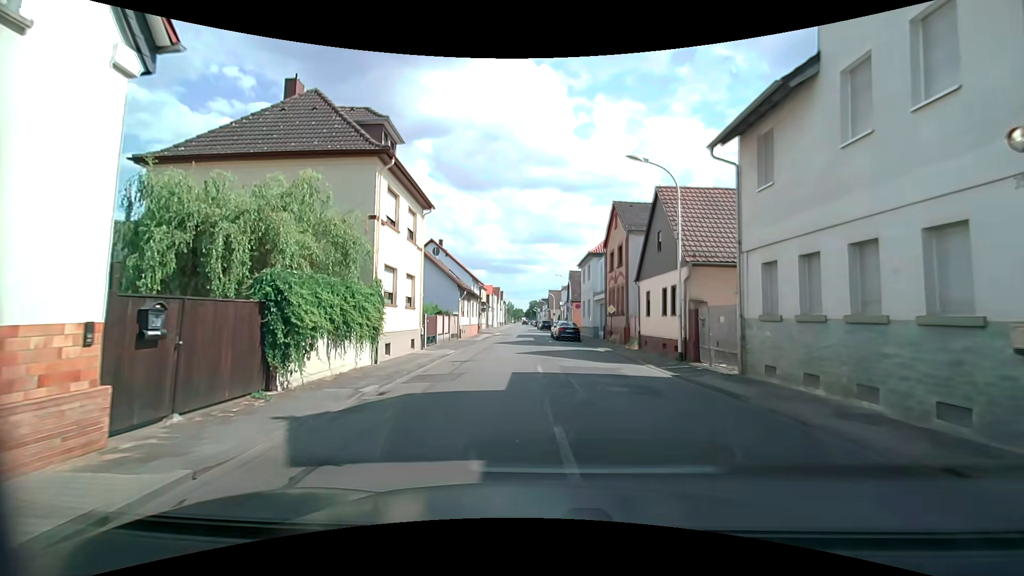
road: tertiary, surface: asphalt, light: Day
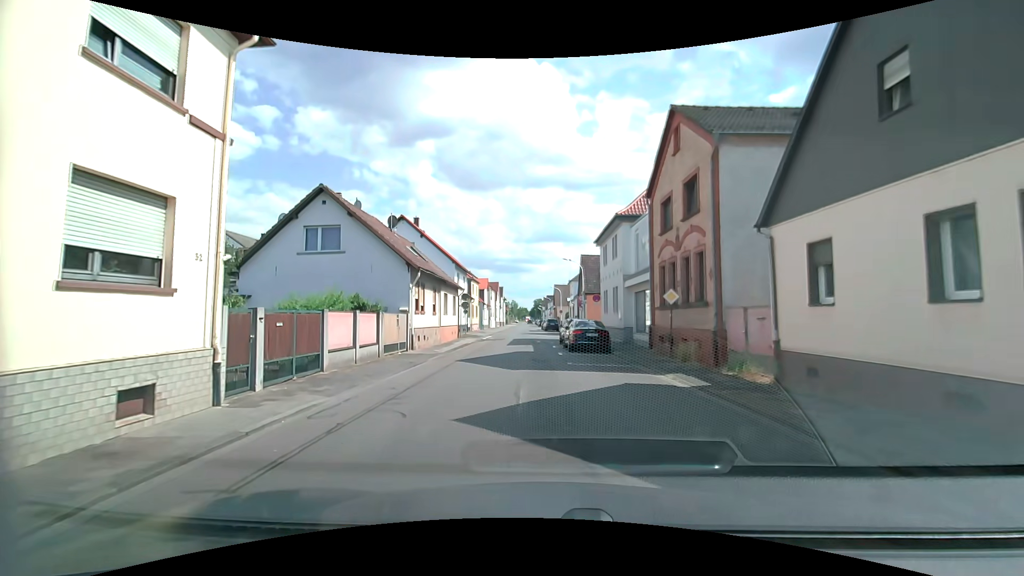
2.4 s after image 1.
(+0.6, +14.6) m; +2°
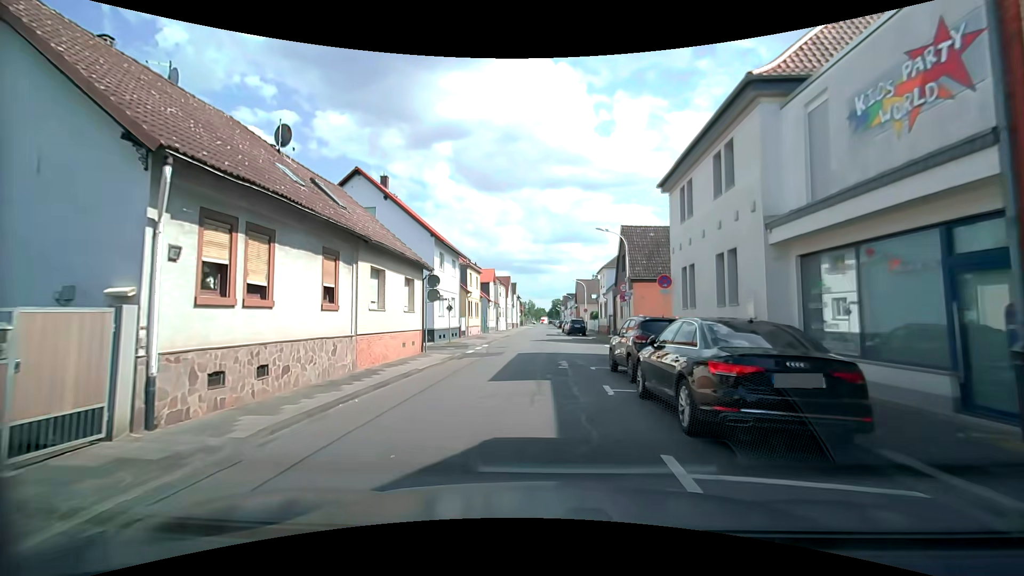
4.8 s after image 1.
(-0.4, +16.1) m; -3°
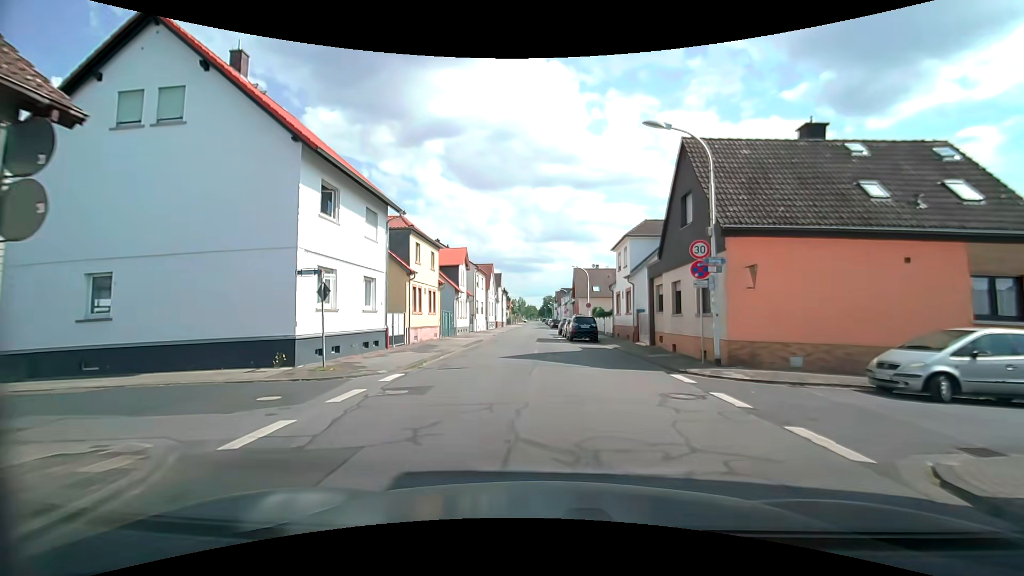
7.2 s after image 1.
(+0.2, +17.1) m; +1°
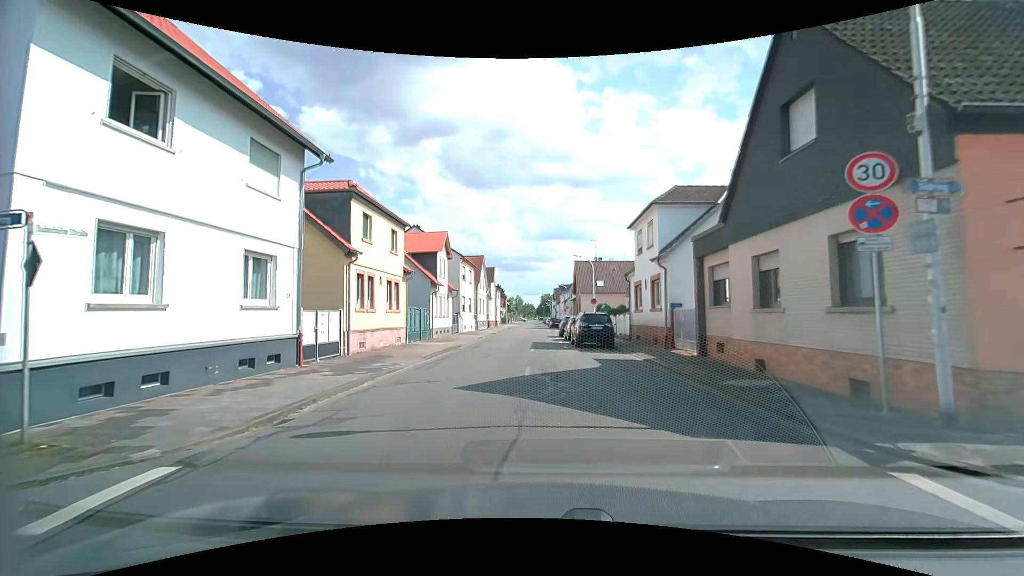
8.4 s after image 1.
(+0.2, +8.1) m; +1°
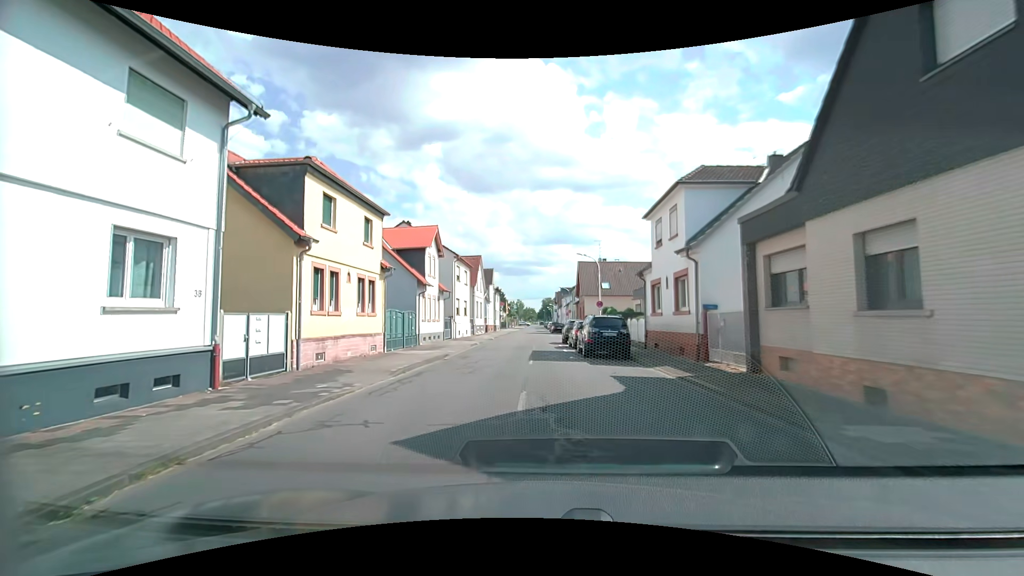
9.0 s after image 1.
(0.0, +4.0) m; 0°
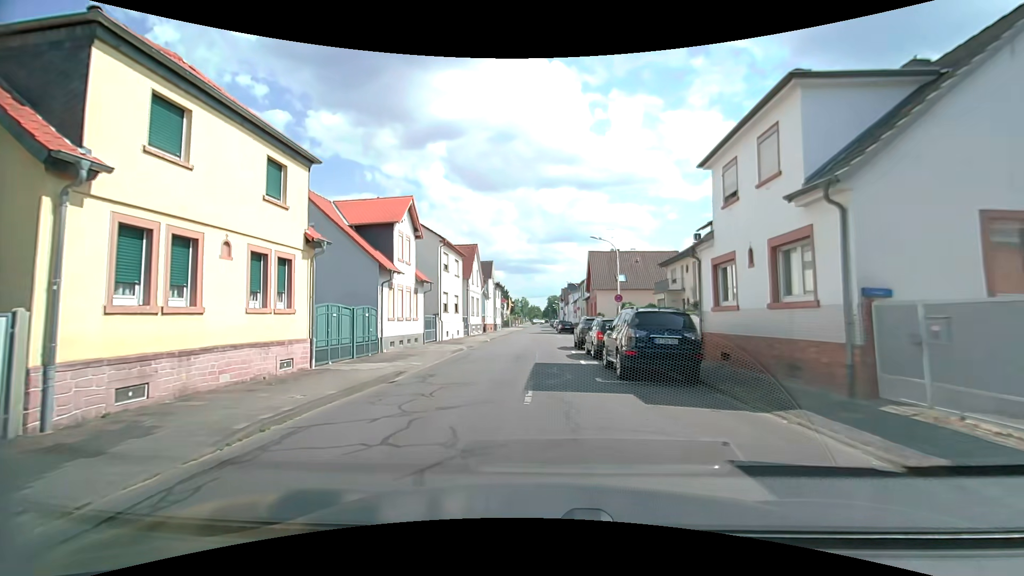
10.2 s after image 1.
(0.0, +7.8) m; -1°
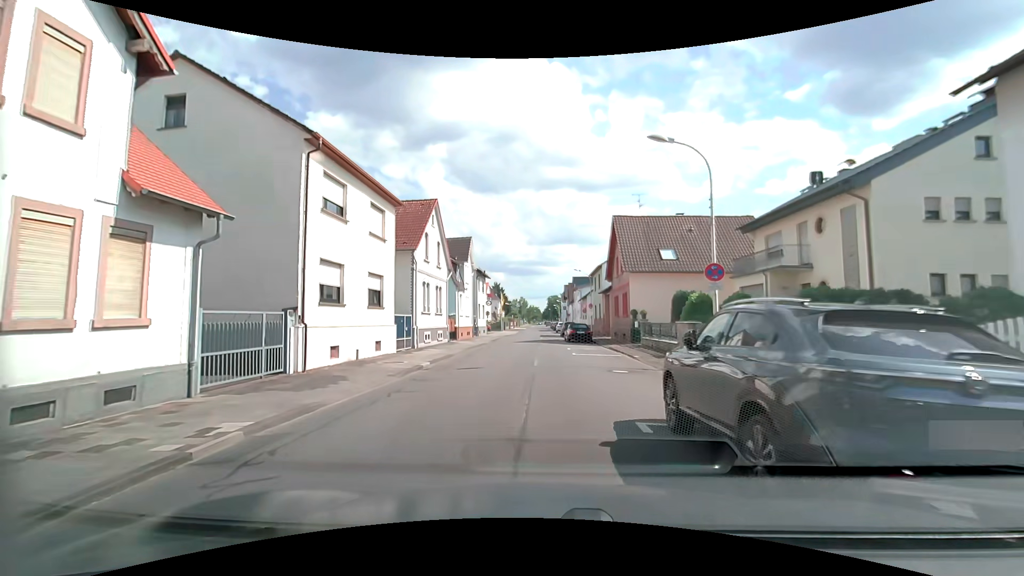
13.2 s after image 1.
(+0.1, +19.8) m; 0°
(0, +10) (0, +20) (0, +30) (0, +40) (0, +50) (0, +60) (0, +70) (0, +80) (0, +90) (0, +100) m
